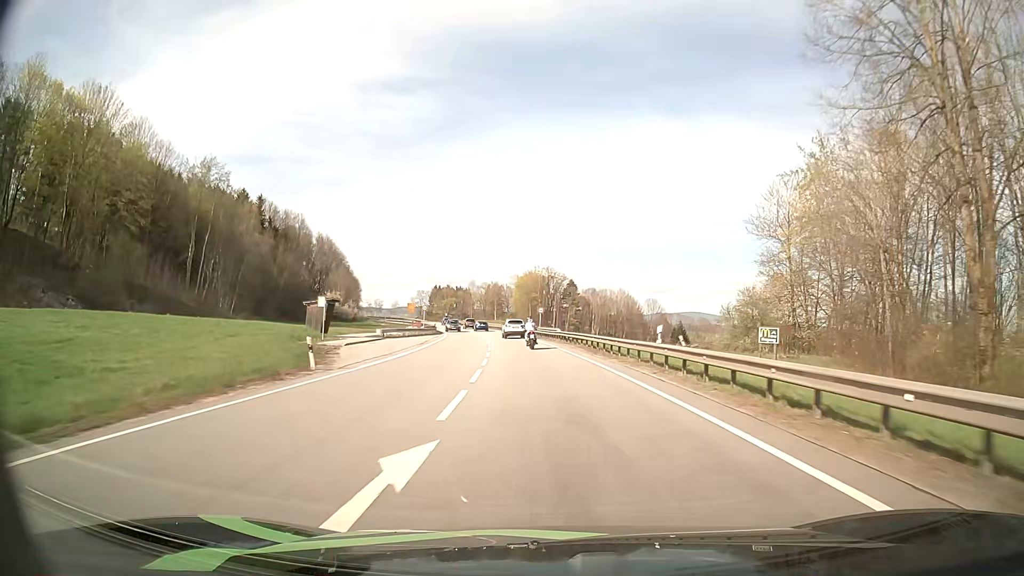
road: primary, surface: asphalt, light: Day
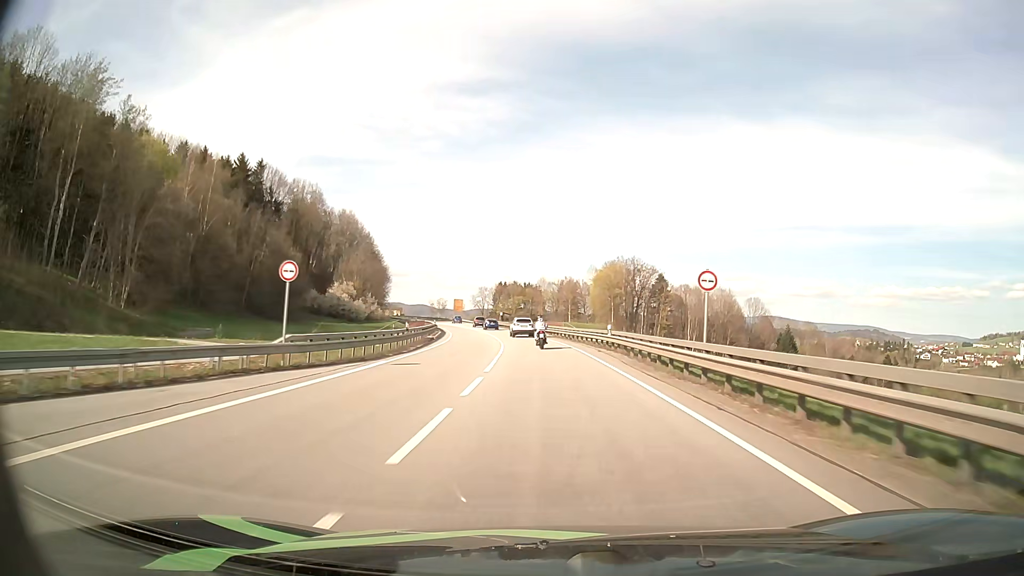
(-2.8, +51.1) m; -6°
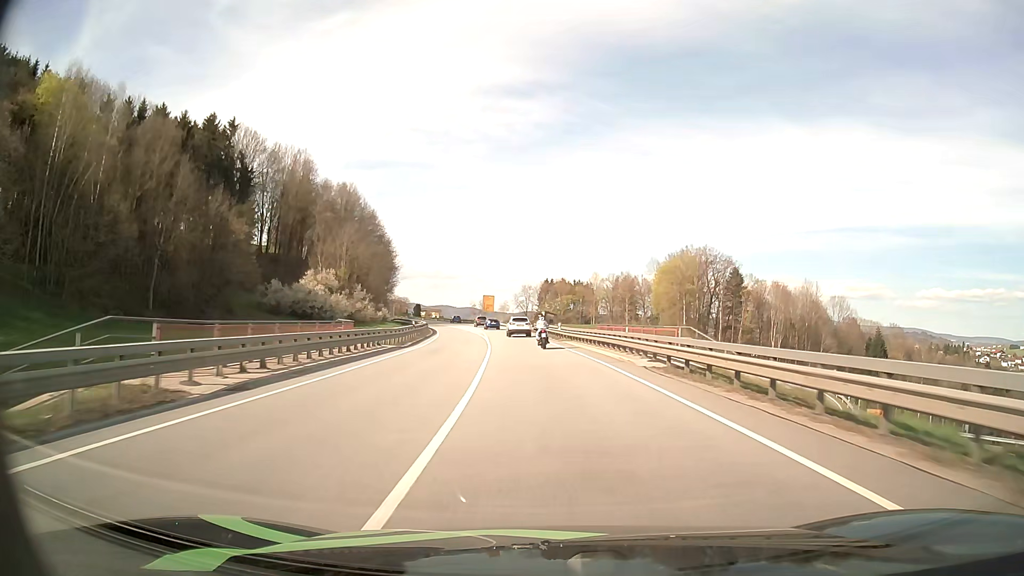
(-1.5, +39.7) m; -4°
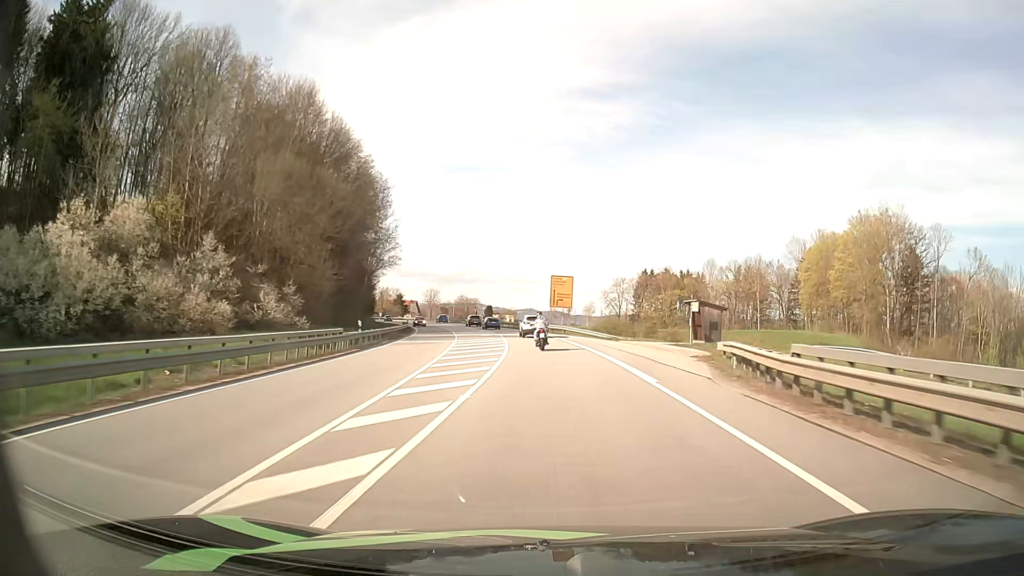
(-4.4, +64.9) m; -7°
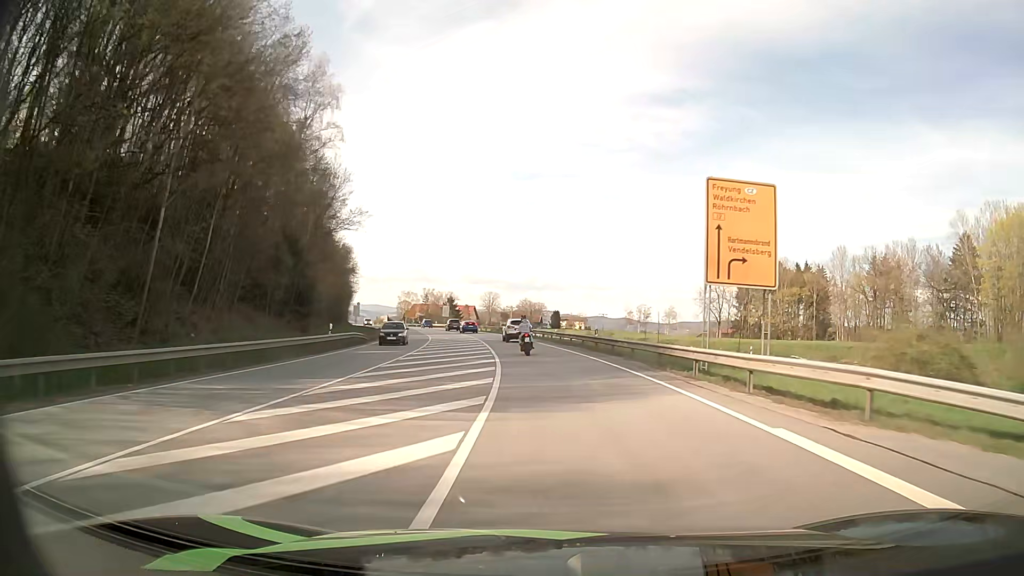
(-2.0, +48.3) m; -6°
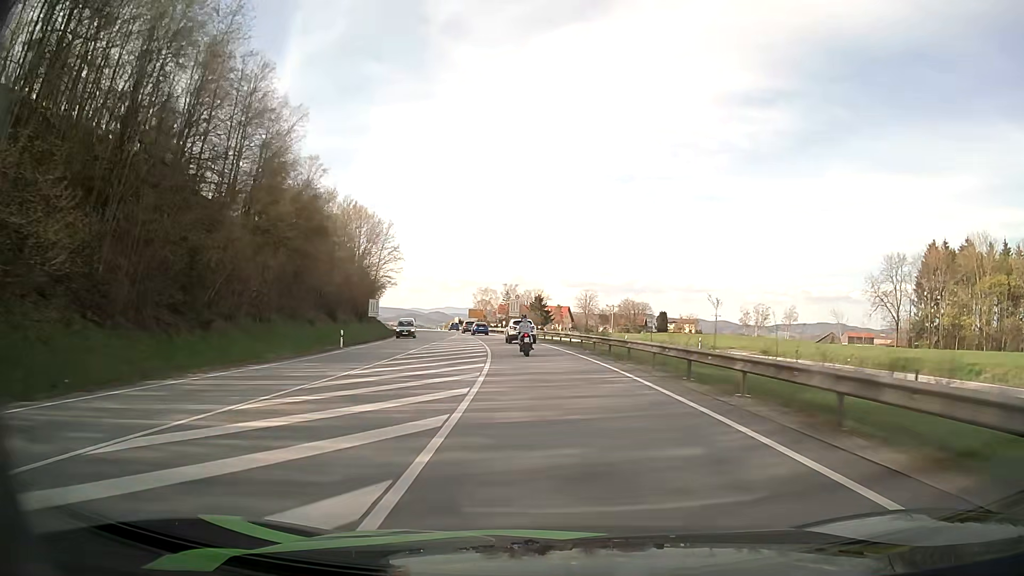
(-3.5, +48.2) m; -8°
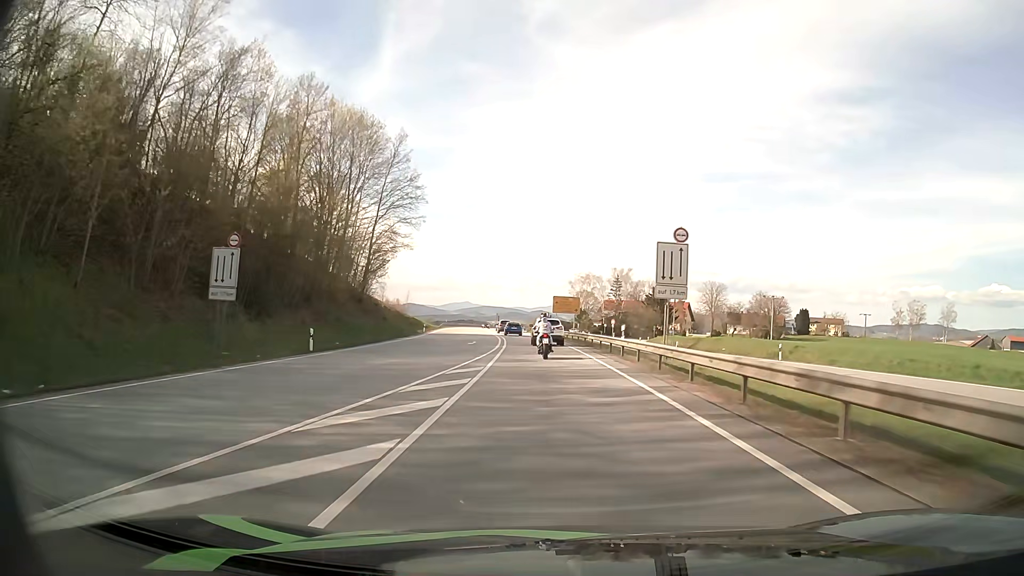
(-5.1, +60.2) m; -9°
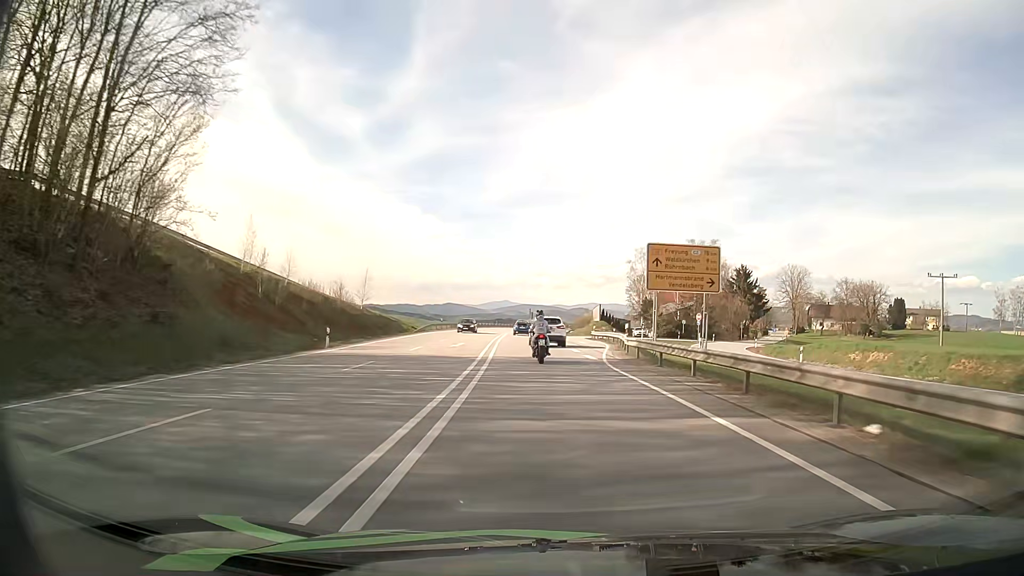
(-1.8, +46.9) m; -3°
(0, +10) (0, +20) (-1, +30) (-1, +40) (-2, +50) (-2, +60) (-2, +70) (-3, +80) (-3, +90) (-3, +100) m
